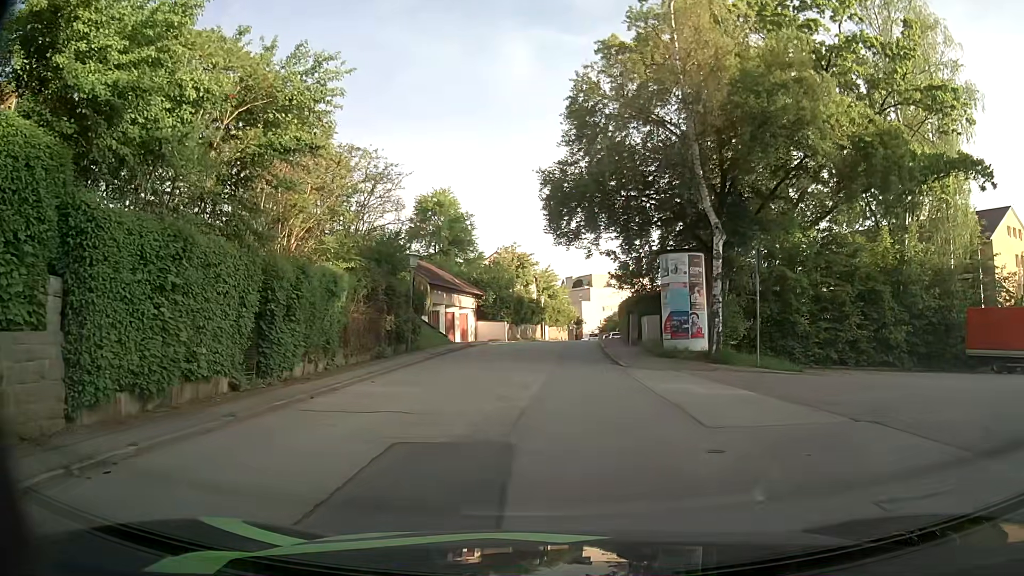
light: Day
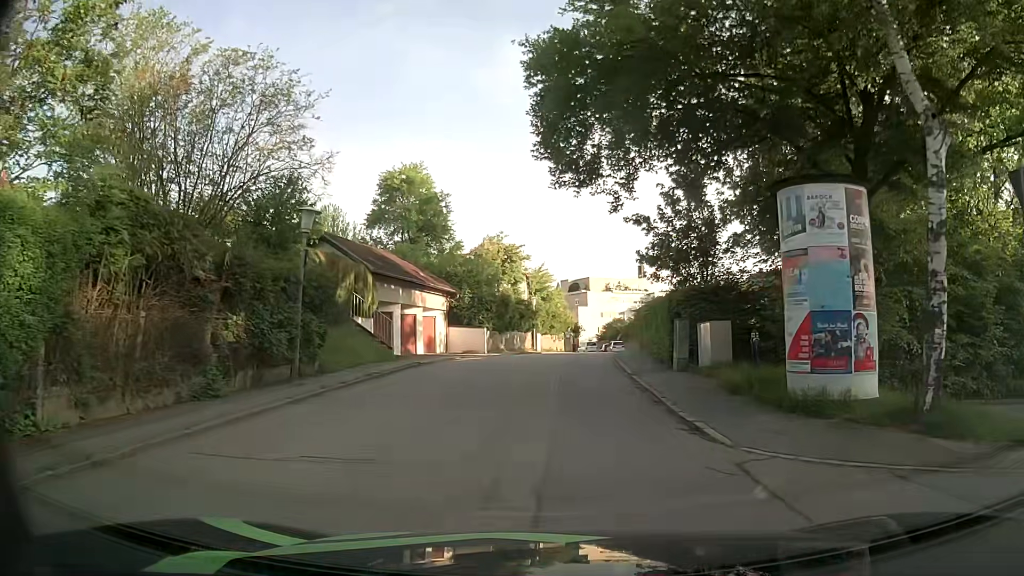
(+0.1, +11.6) m; 0°
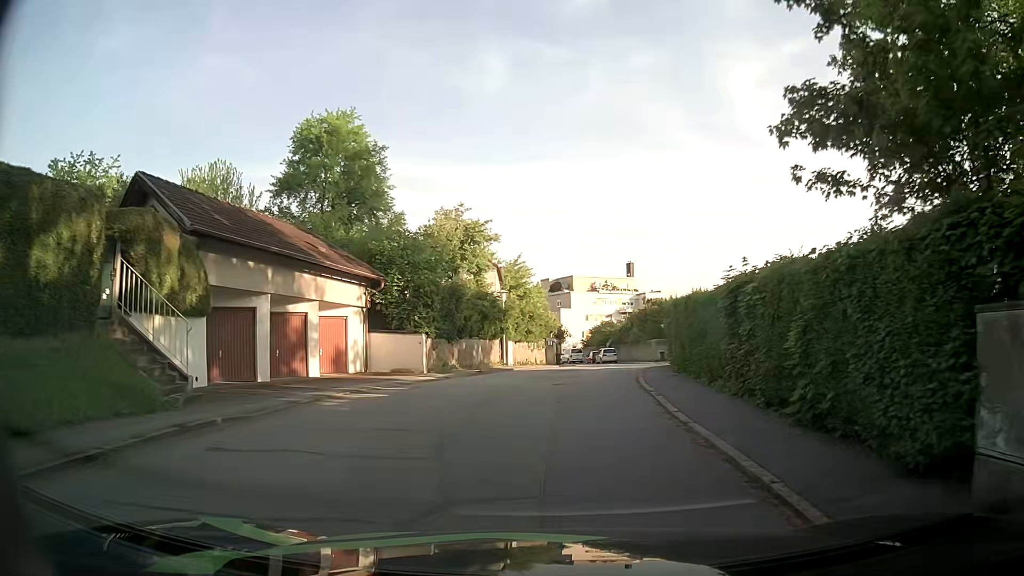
(+0.2, +13.8) m; +1°
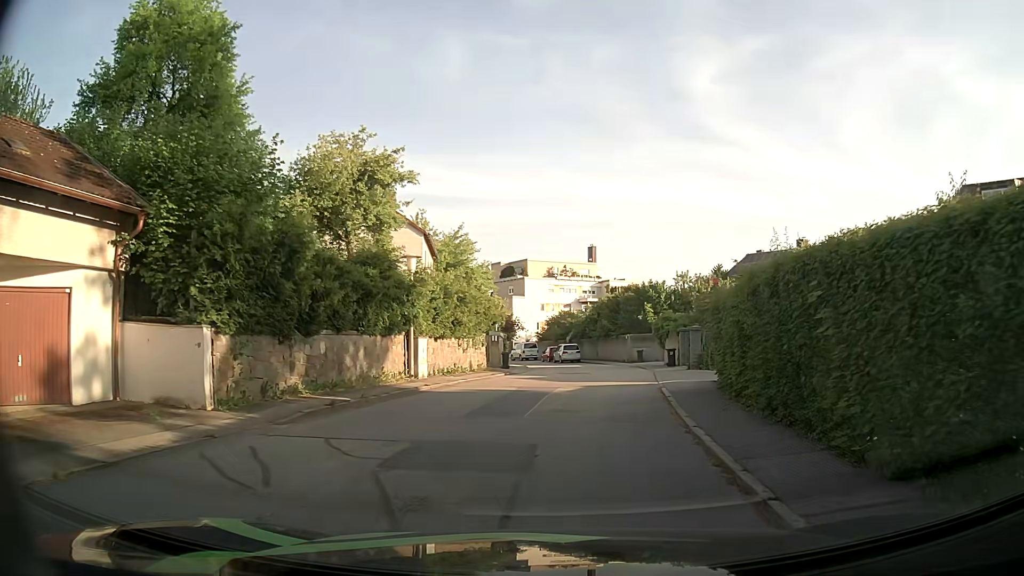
(+0.5, +13.6) m; +3°
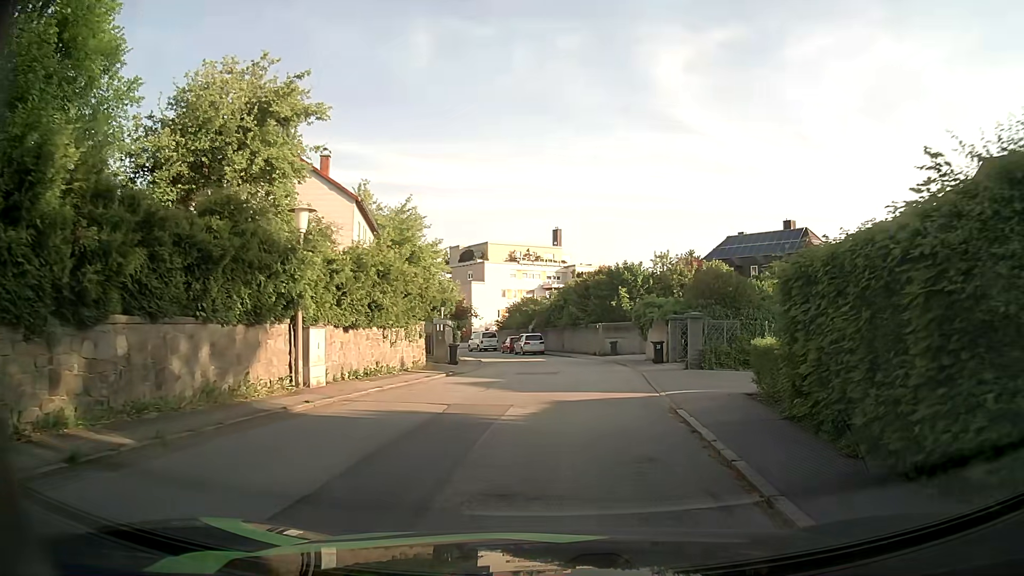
(+0.3, +6.8) m; +4°
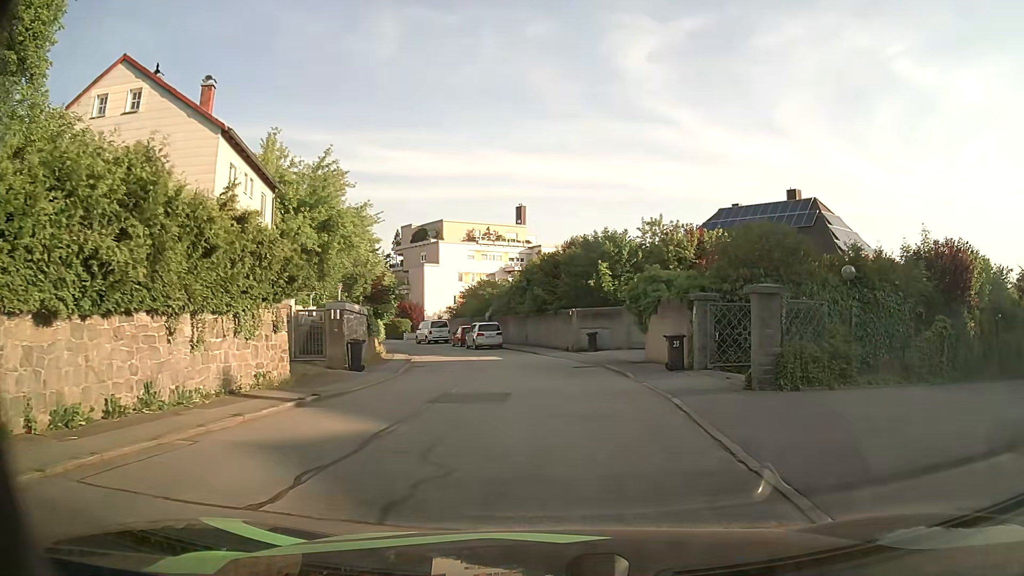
(+0.4, +10.5) m; +4°
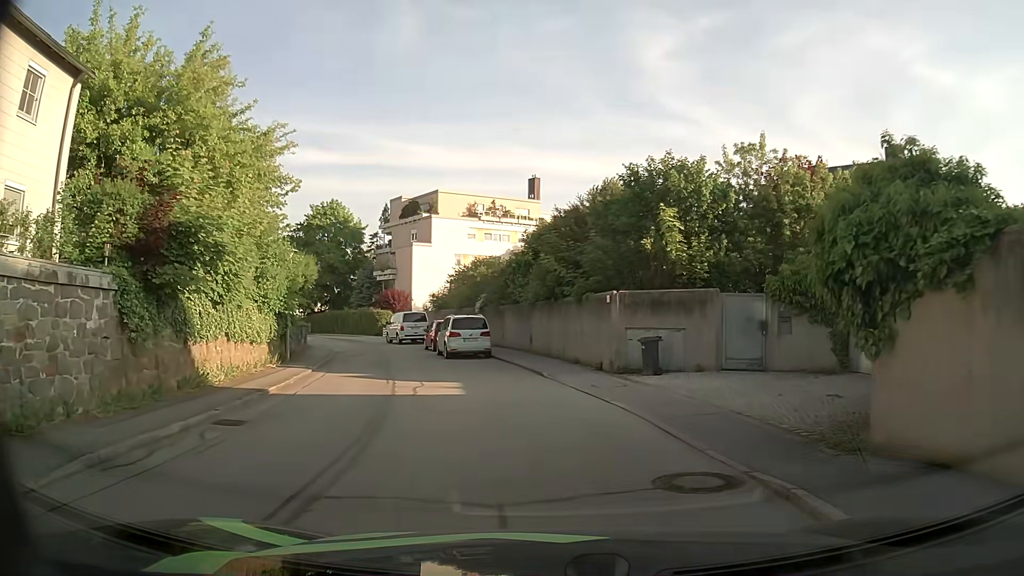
(-0.1, +15.6) m; -2°
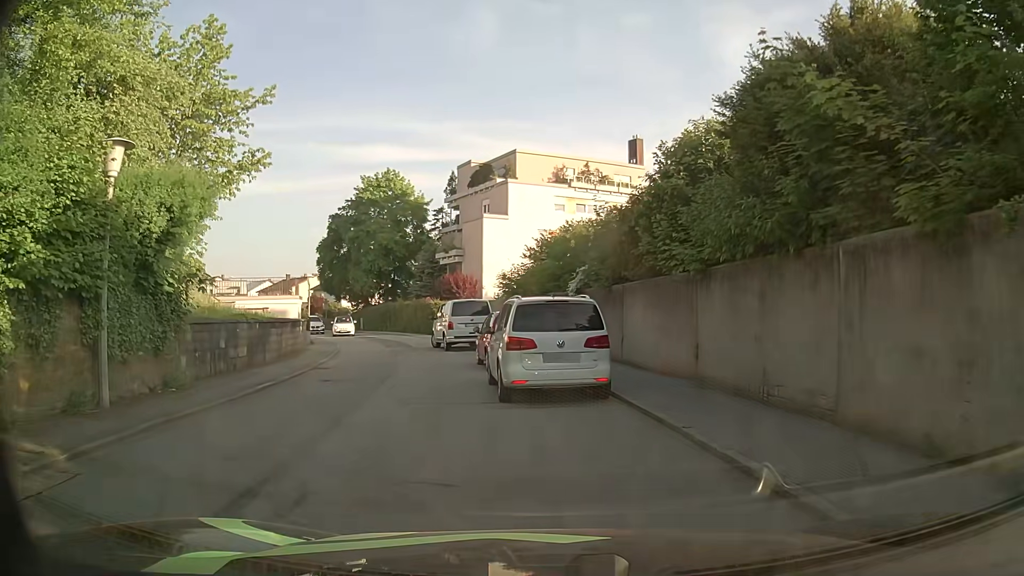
(-1.5, +14.8) m; -8°
